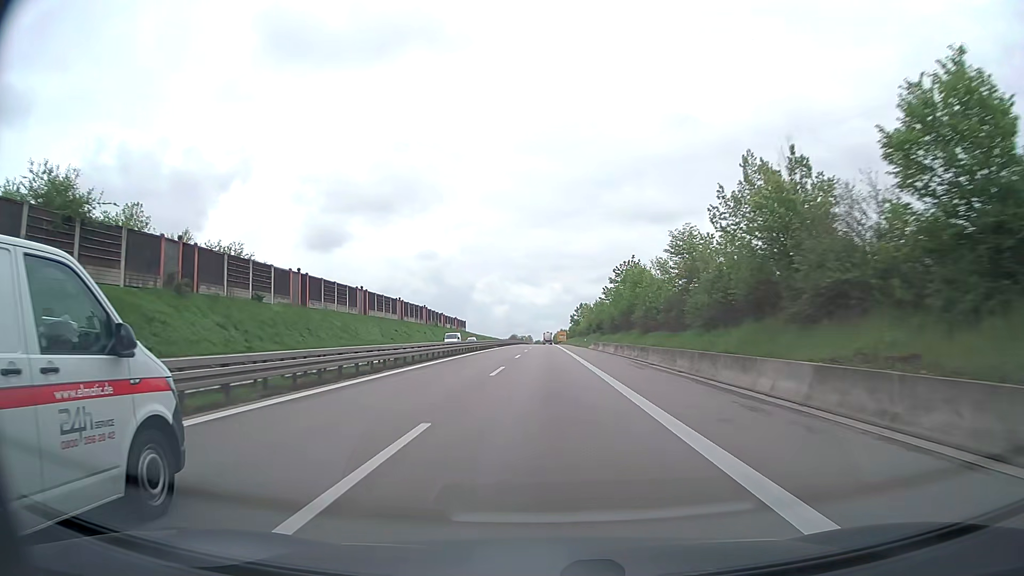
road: trunk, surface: asphalt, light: Day
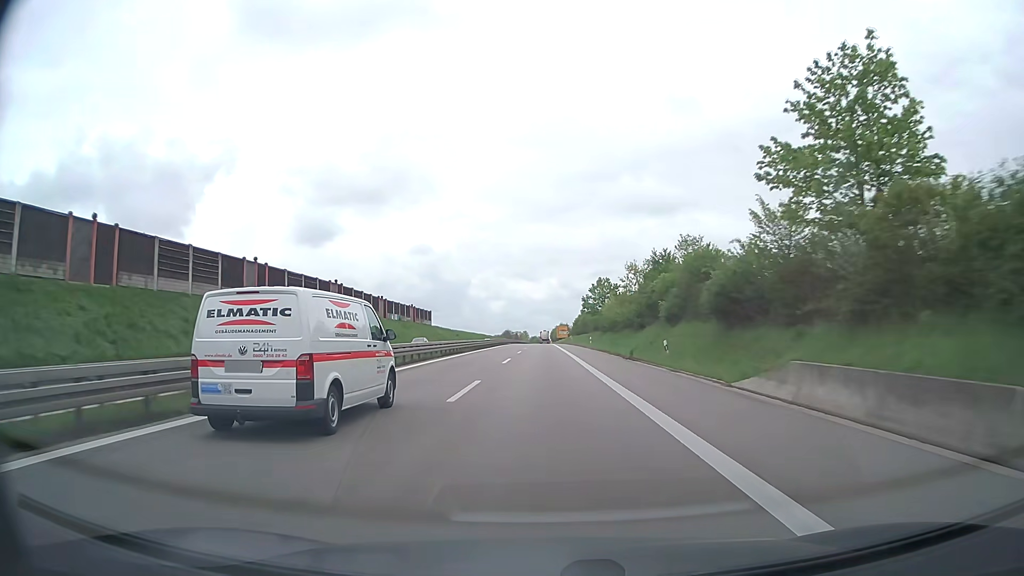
(+0.2, +63.2) m; 0°
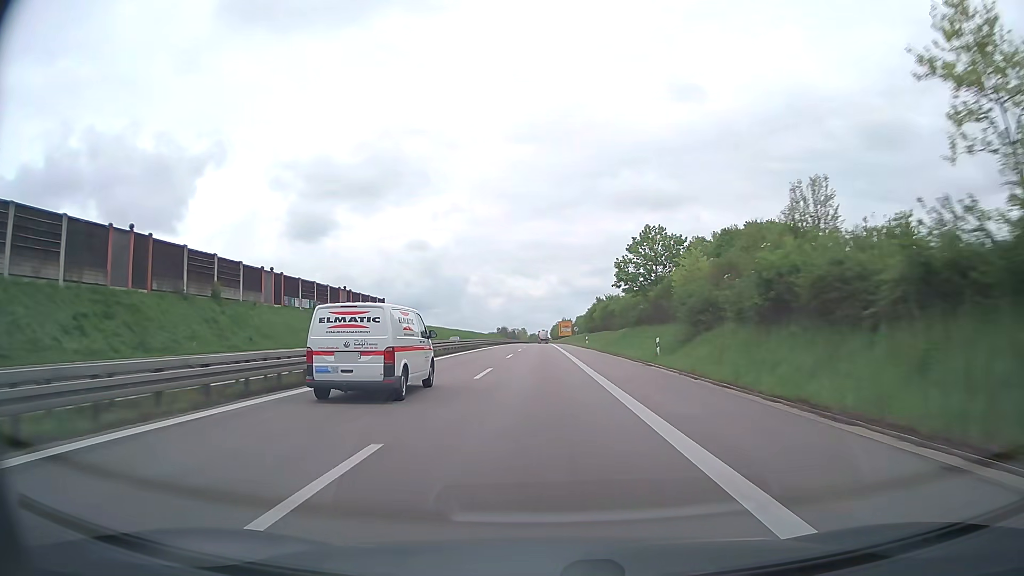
(0.0, +47.6) m; 0°
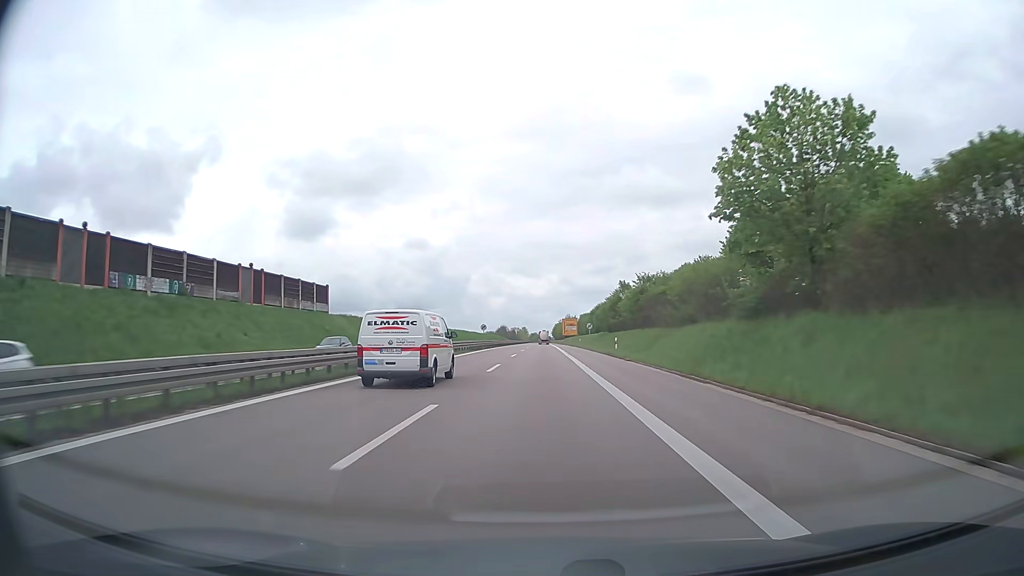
(-0.1, +31.7) m; 0°
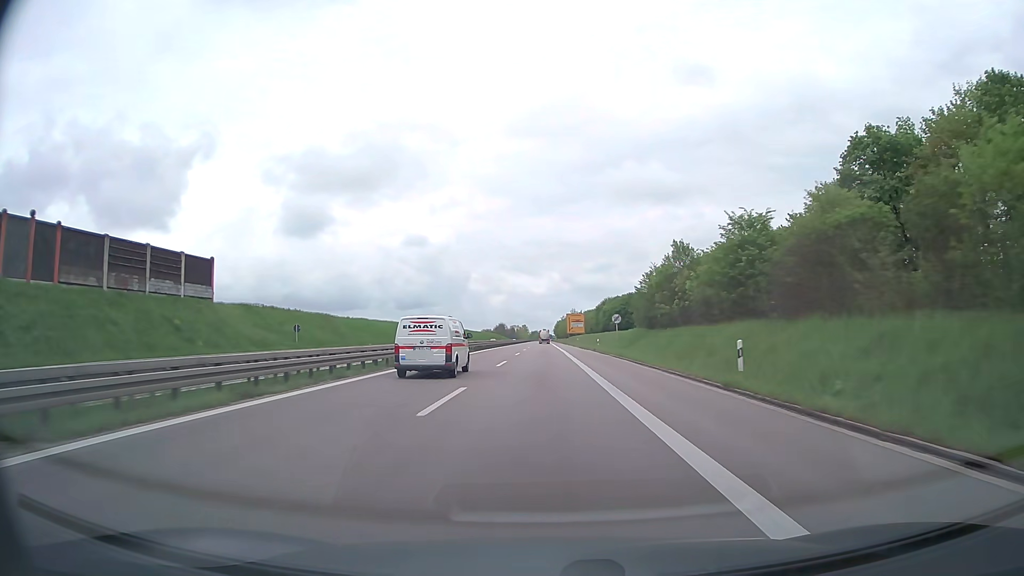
(-0.1, +31.7) m; 0°
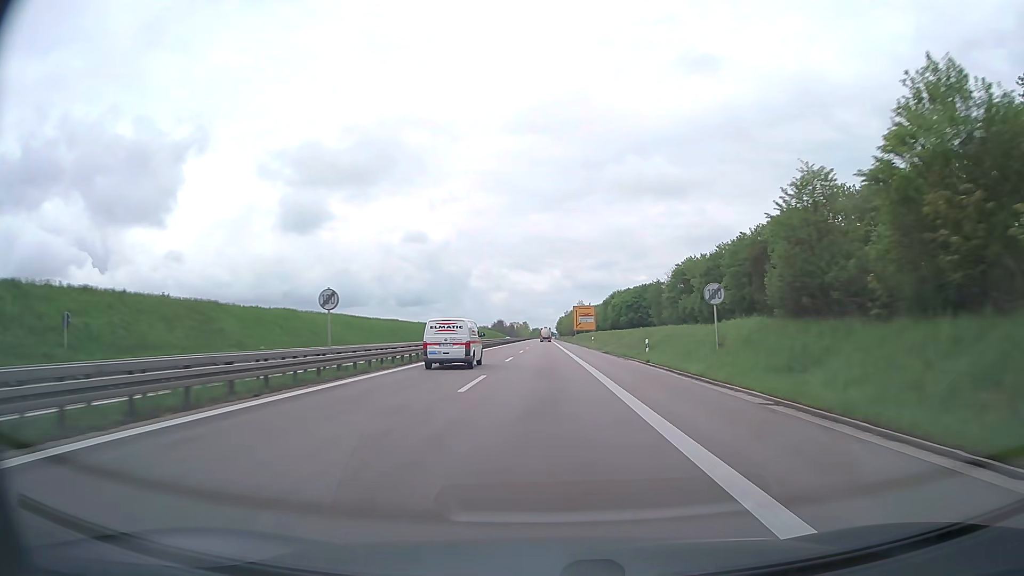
(0.0, +31.7) m; 0°
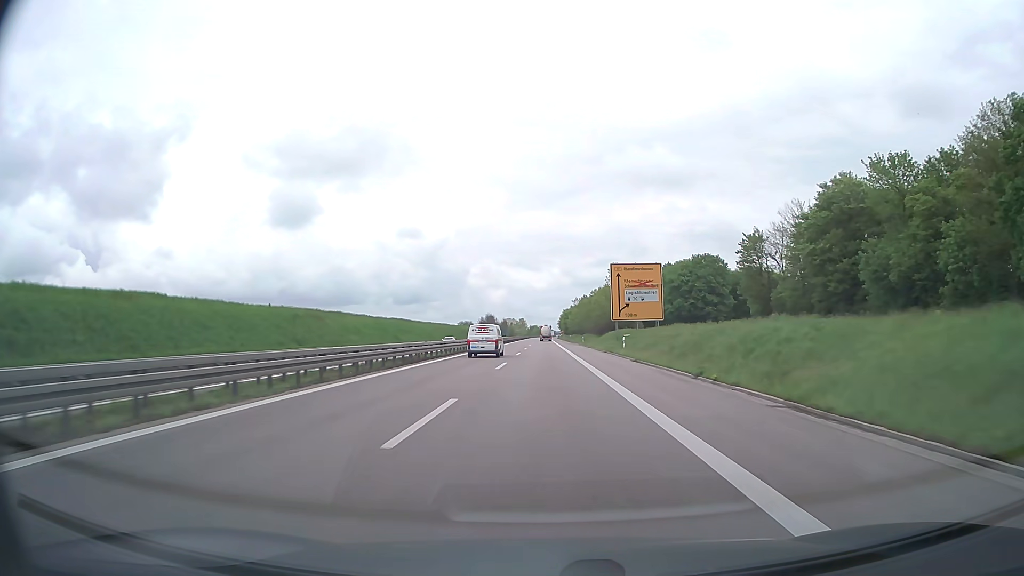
(0.0, +80.5) m; 0°
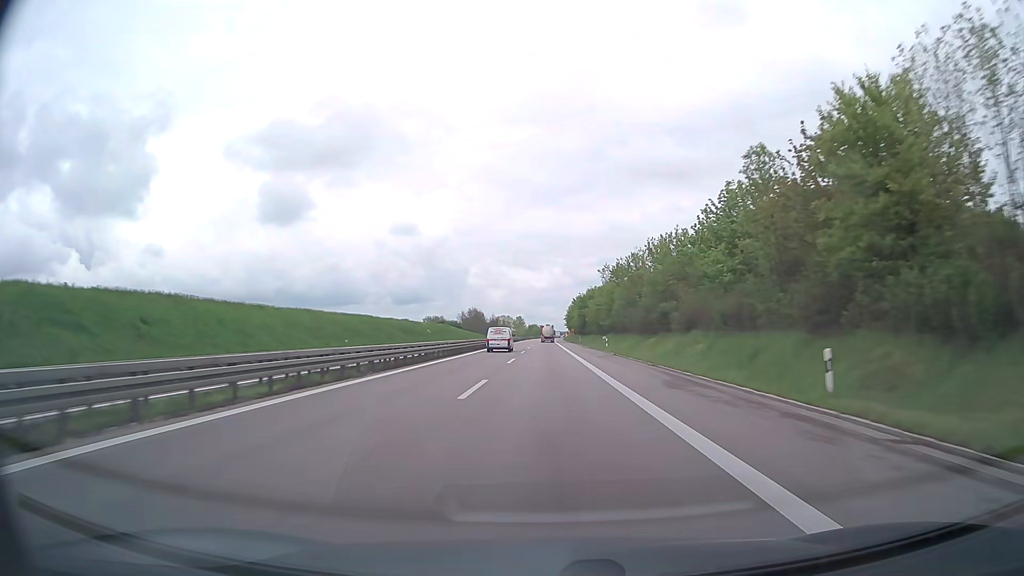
(-0.1, +84.9) m; 0°
(0, +10) (0, +20) (0, +30) (0, +40) (0, +50) (0, +60) (0, +70) (0, +80) (0, +90) (0, +100) m
